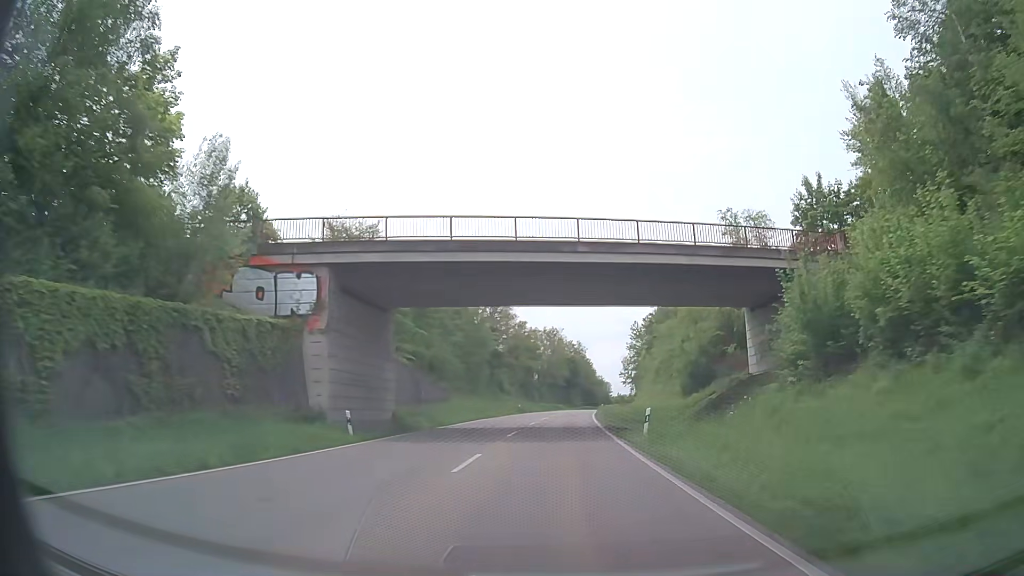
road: primary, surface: asphalt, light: Day
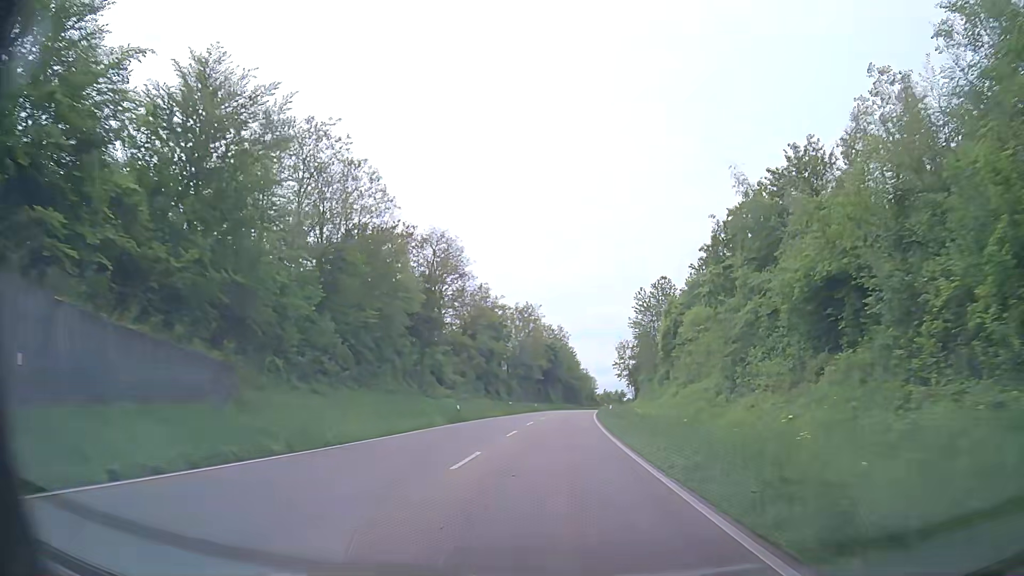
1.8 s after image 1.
(+0.6, +35.9) m; +3°
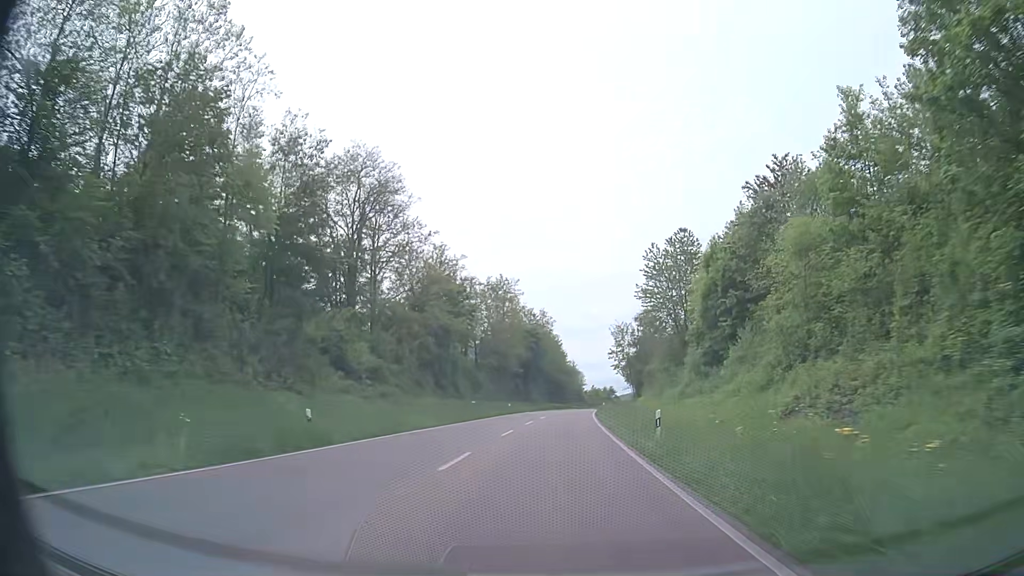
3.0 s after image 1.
(+0.1, +24.3) m; +1°
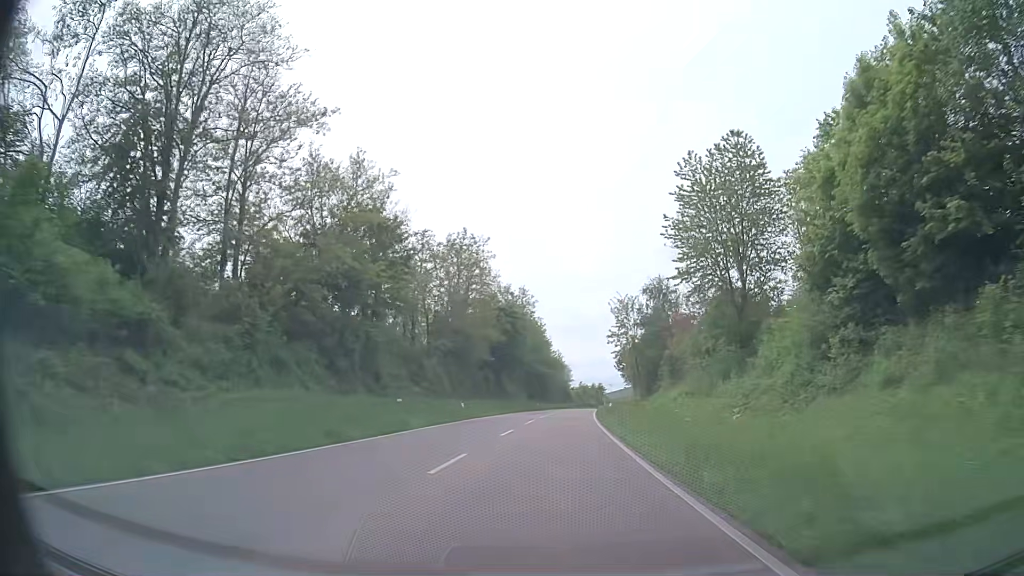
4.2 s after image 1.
(+0.1, +24.7) m; +1°
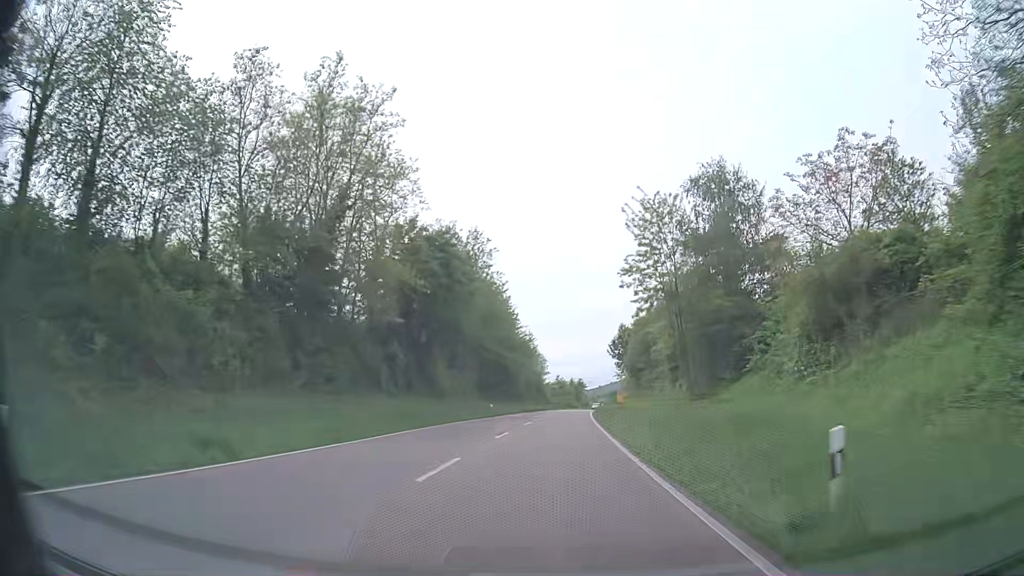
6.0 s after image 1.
(+0.8, +37.1) m; +2°
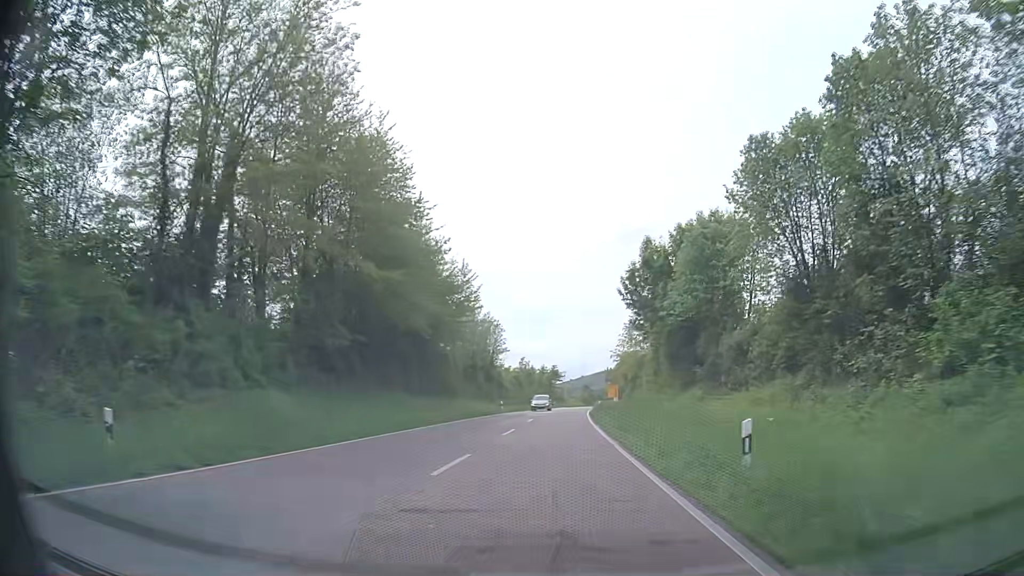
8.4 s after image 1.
(+1.2, +47.1) m; +2°
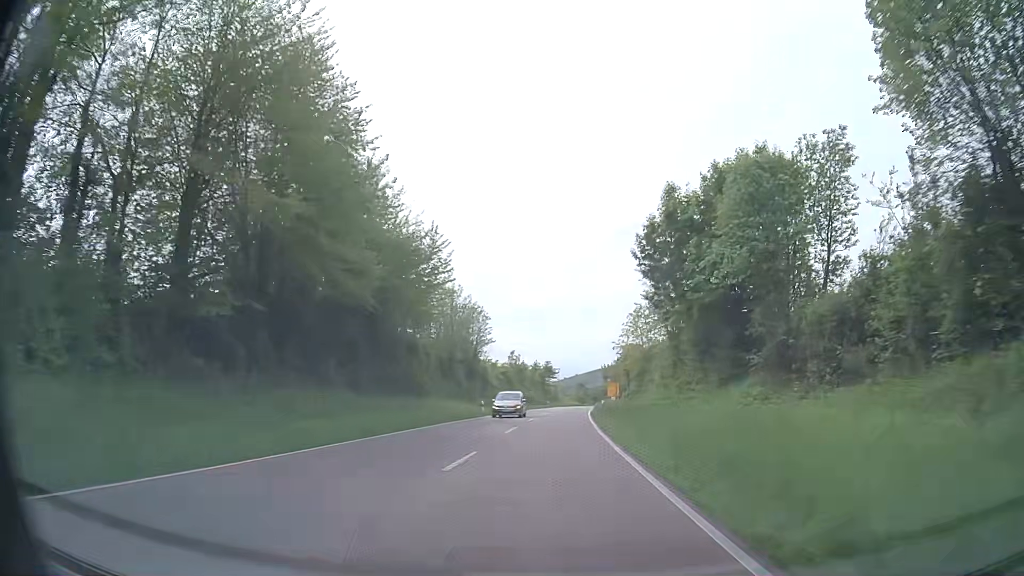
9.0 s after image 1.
(+0.1, +11.1) m; +2°
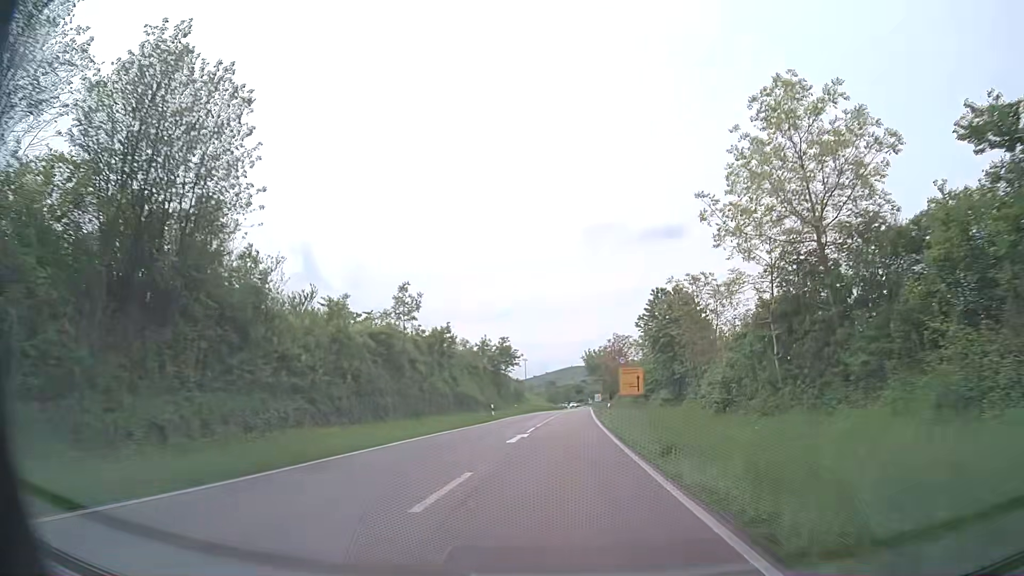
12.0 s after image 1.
(+0.2, +51.8) m; +1°
